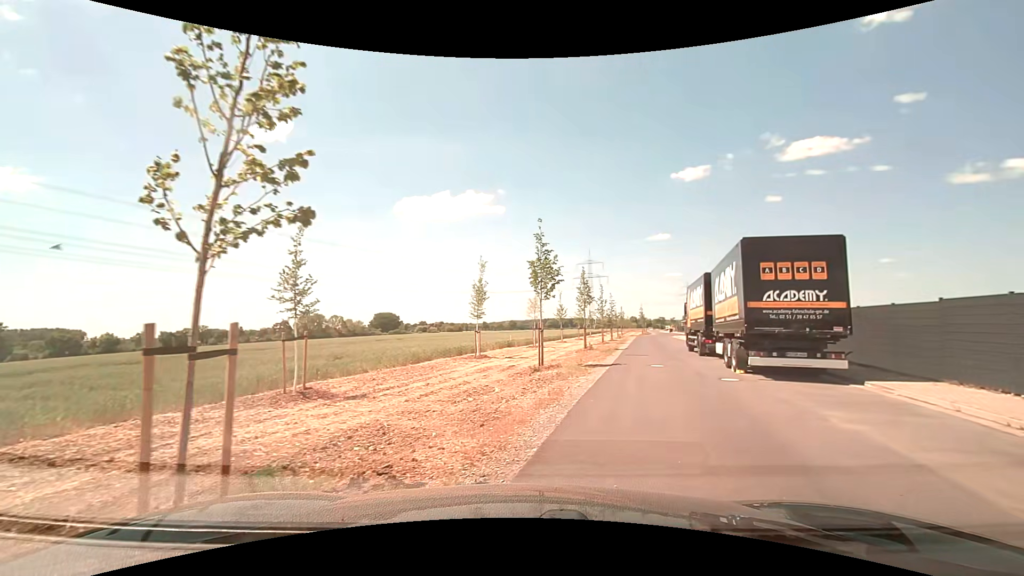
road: residential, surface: asphalt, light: Day
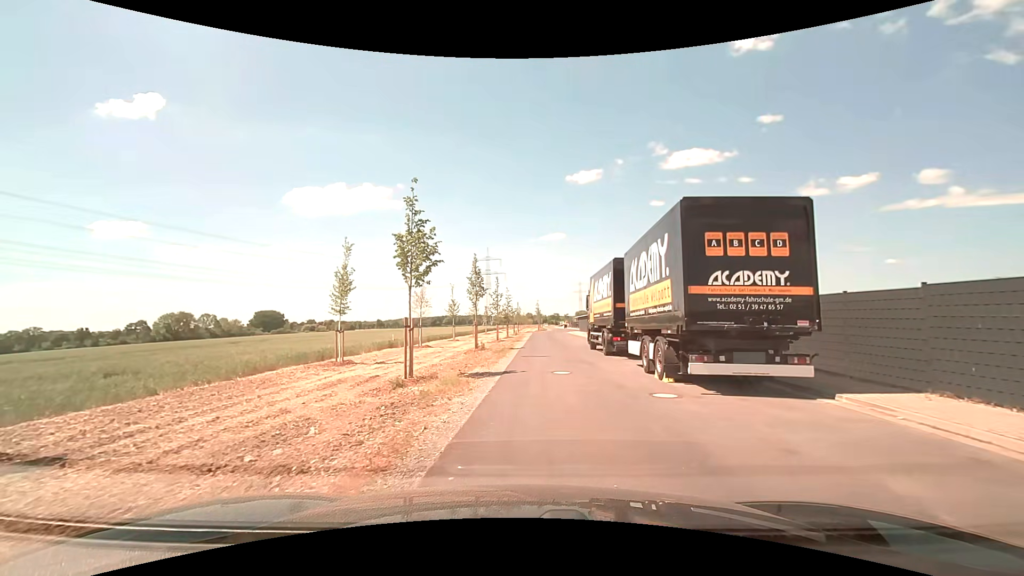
(+0.6, +5.0) m; +12°
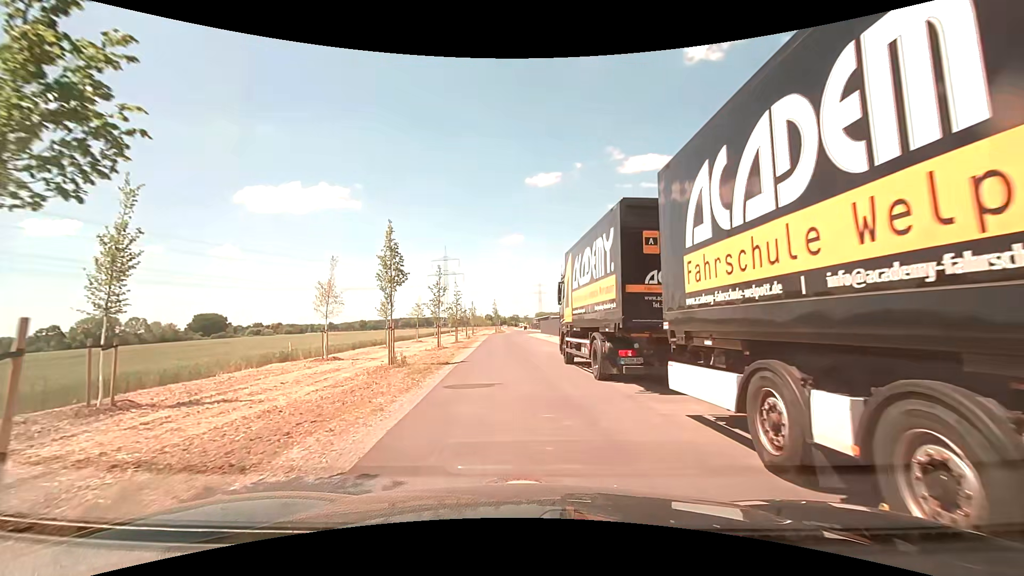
(+0.6, +10.0) m; +4°
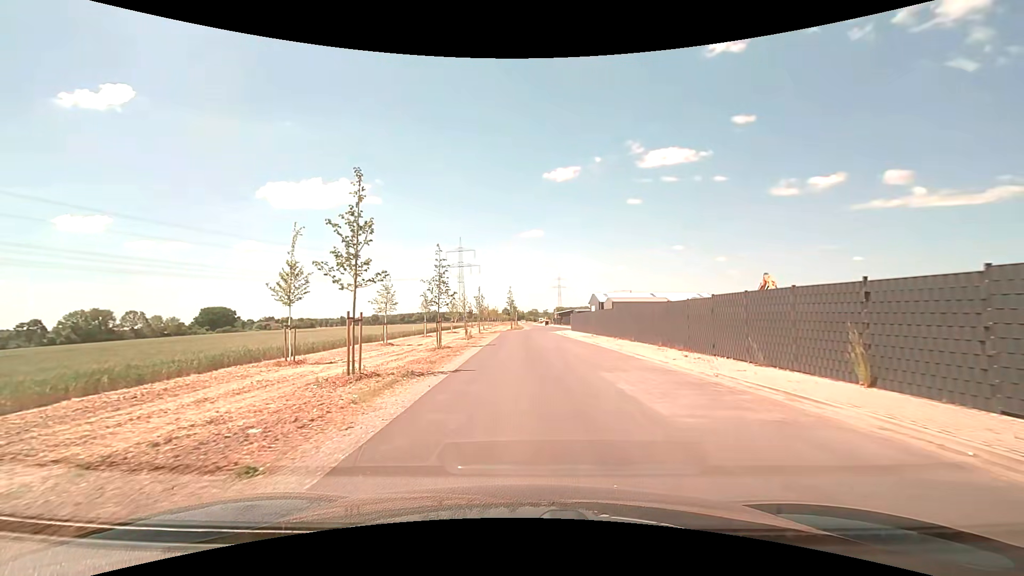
(-0.5, +21.2) m; -1°
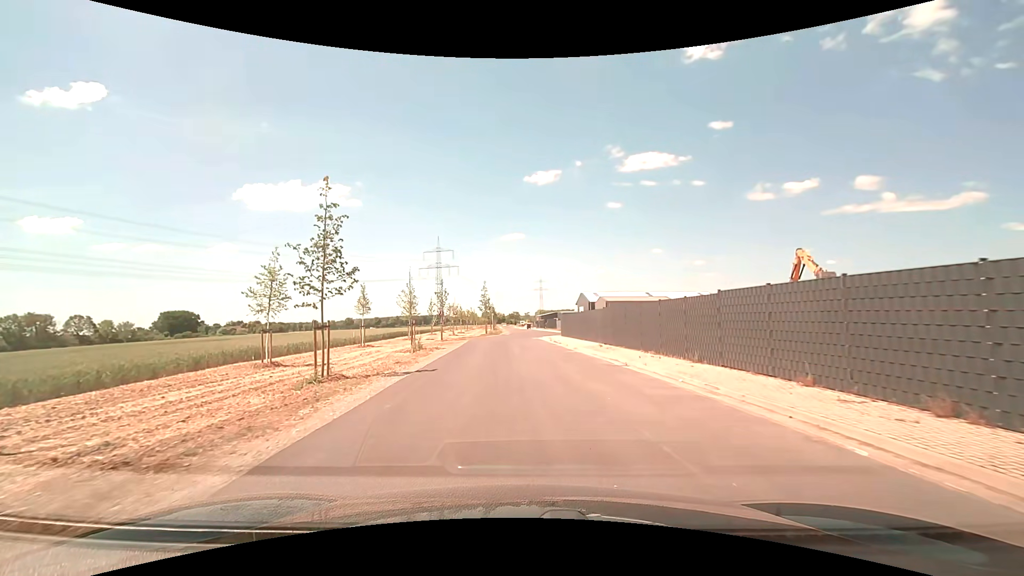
(+0.4, +13.9) m; +2°
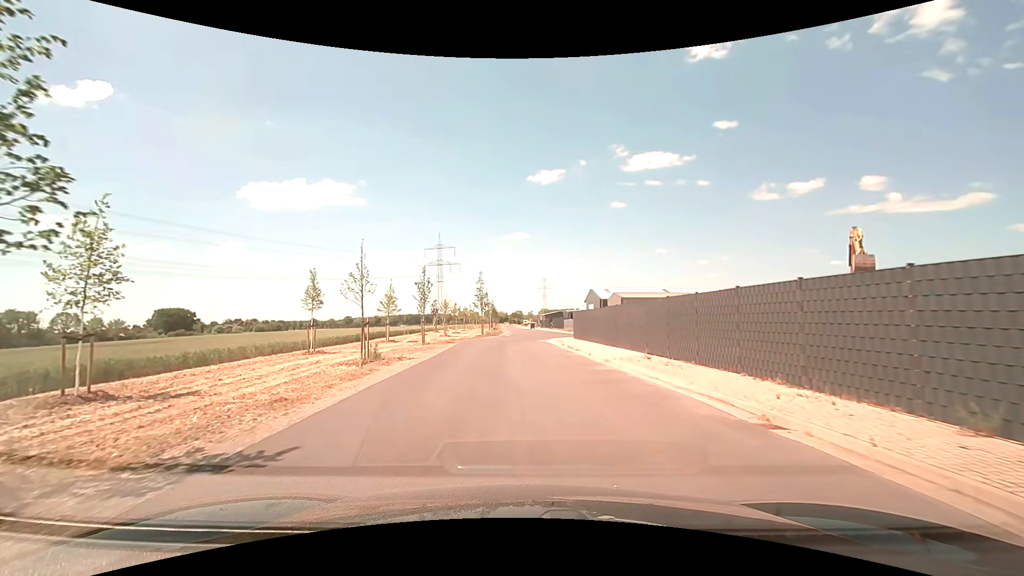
(0.0, +9.5) m; 0°
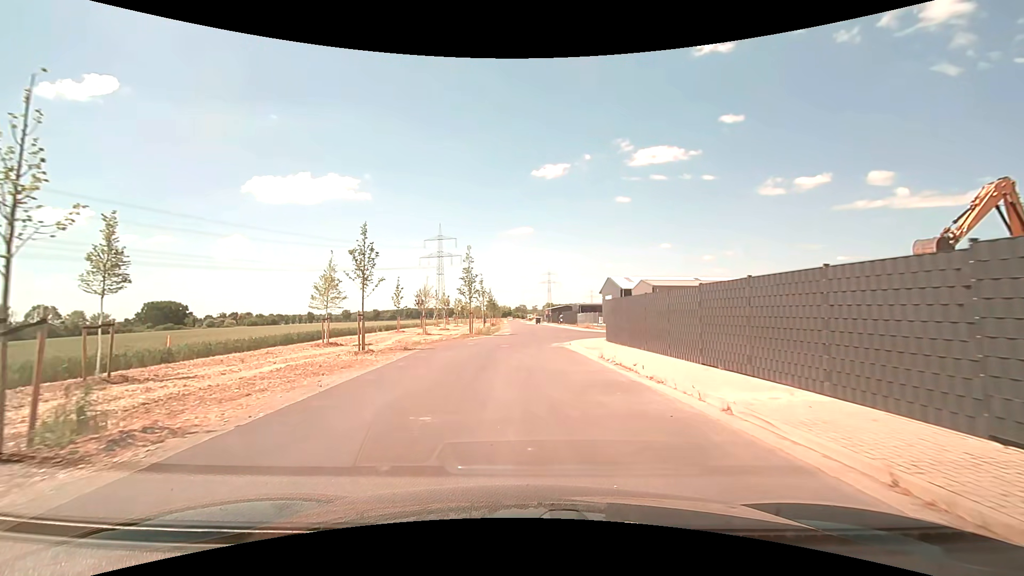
(-0.1, +14.0) m; 0°
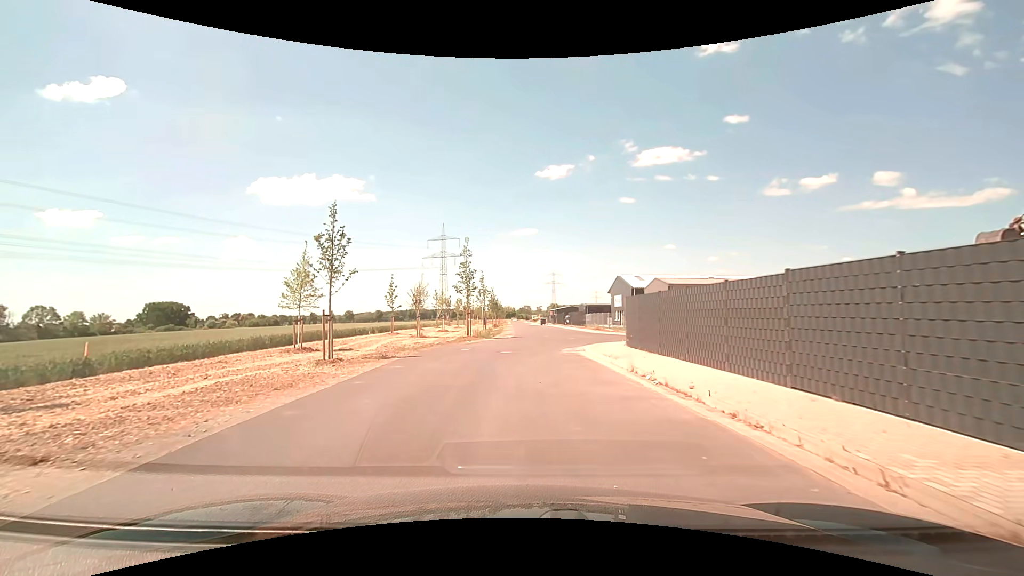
(0.0, +4.0) m; -1°
(0, +10) (0, +20) (+2, +30) (+10, +35) (+20, +36) (+30, +36) (+40, +37) (+50, +37) (+60, +37) (+70, +38) m
